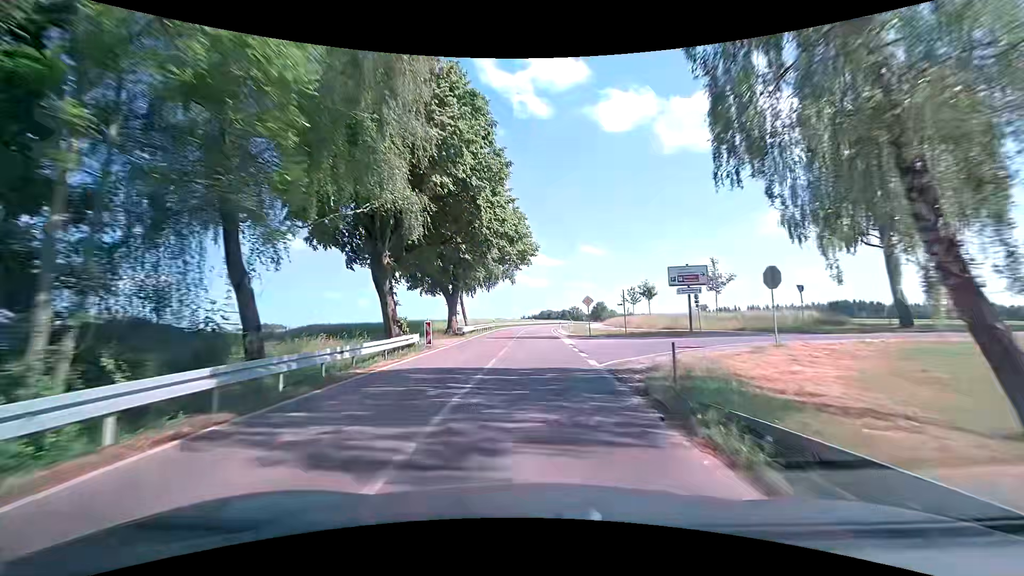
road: tertiary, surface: asphalt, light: Day
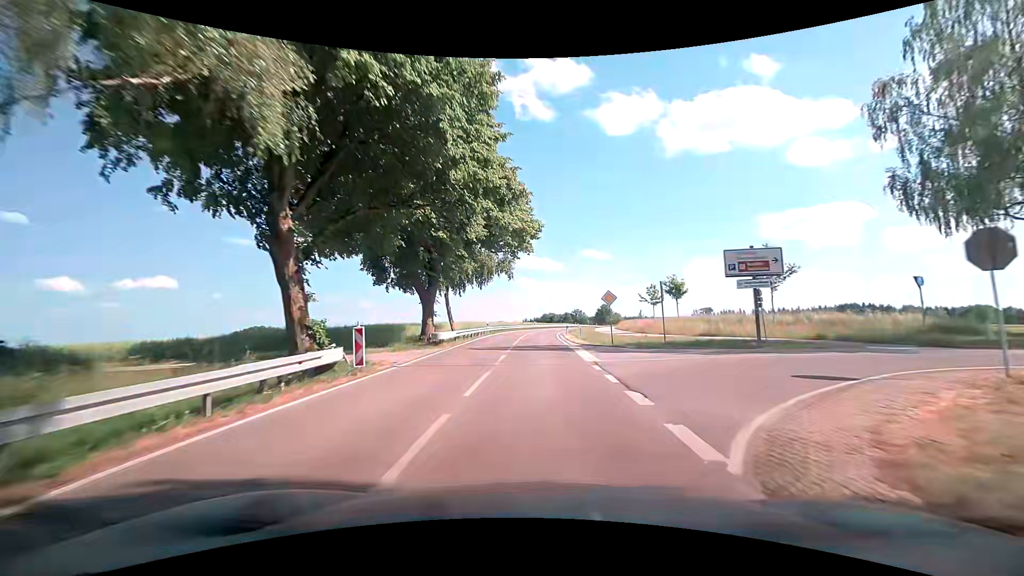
(0.0, +9.3) m; 0°
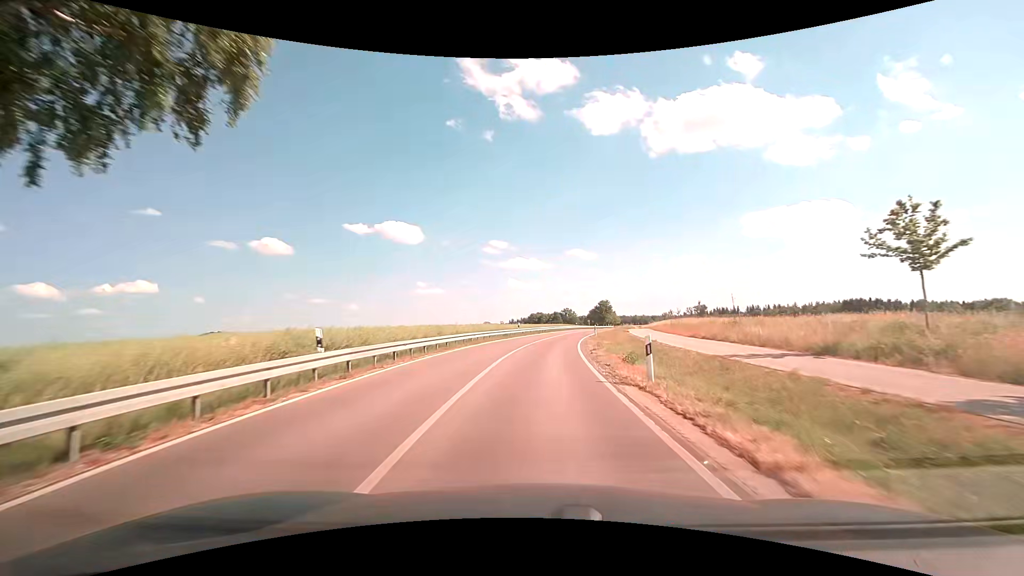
(+0.3, +36.3) m; +2°
(0, +10) (0, +20) (+1, +30) (+2, +40) (+3, +50) (+5, +60) (+7, +70) (+9, +79) (+11, +89) (+13, +99) m
